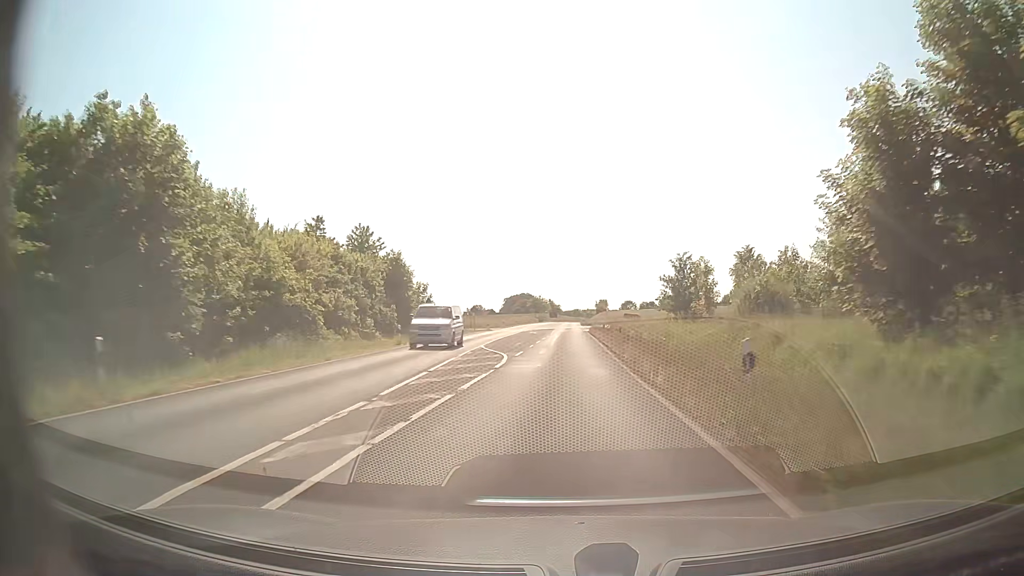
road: secondary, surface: asphalt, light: Day
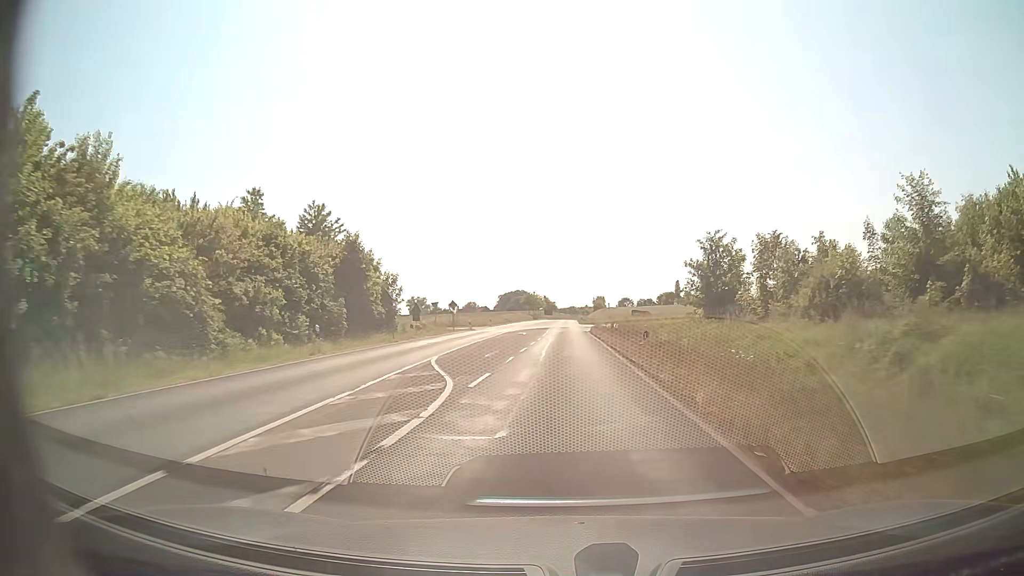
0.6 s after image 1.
(+0.1, +11.6) m; +1°
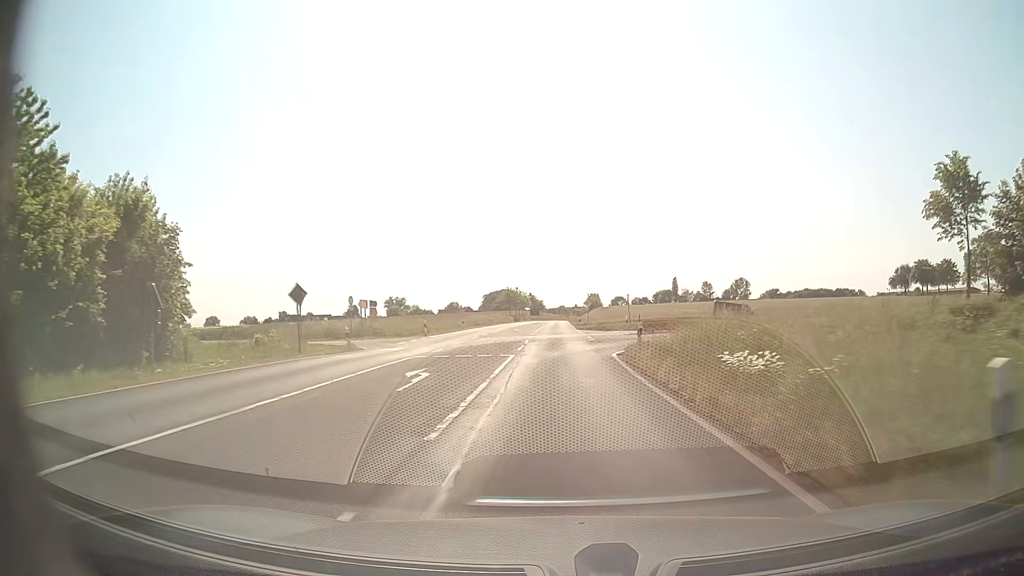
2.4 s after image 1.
(+0.3, +35.0) m; +1°
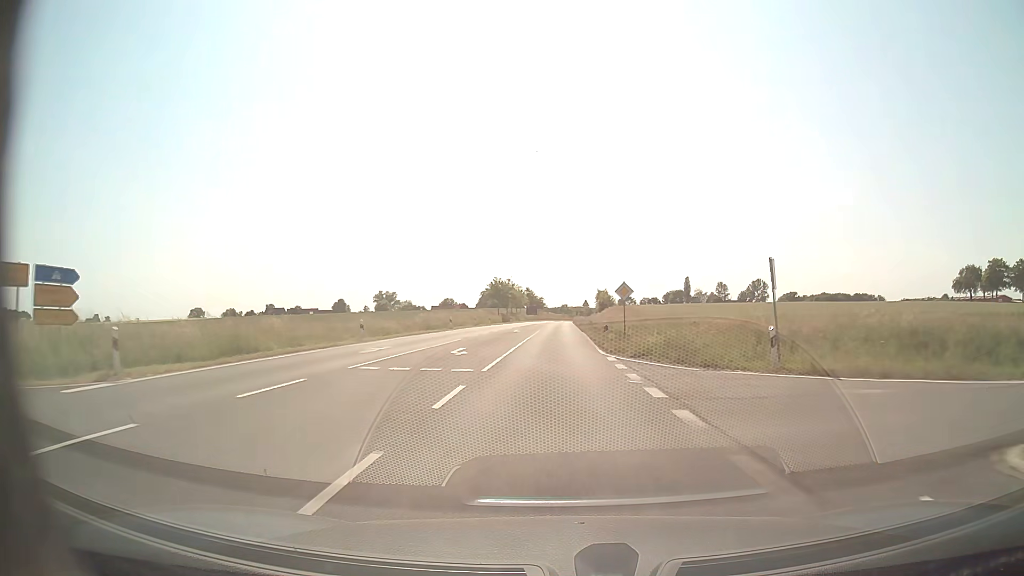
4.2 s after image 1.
(0.0, +34.8) m; 0°
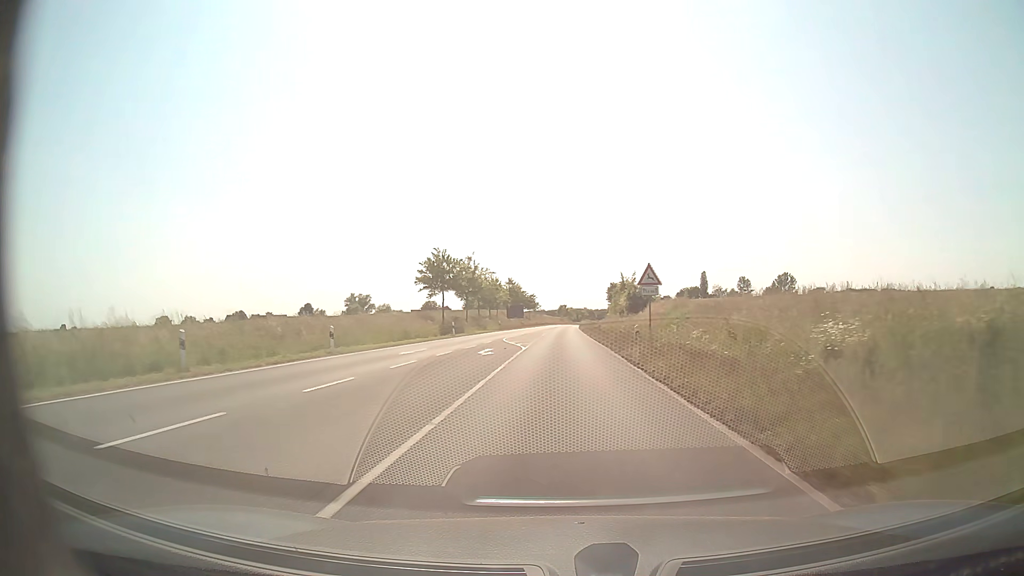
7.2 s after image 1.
(-0.1, +57.2) m; 0°
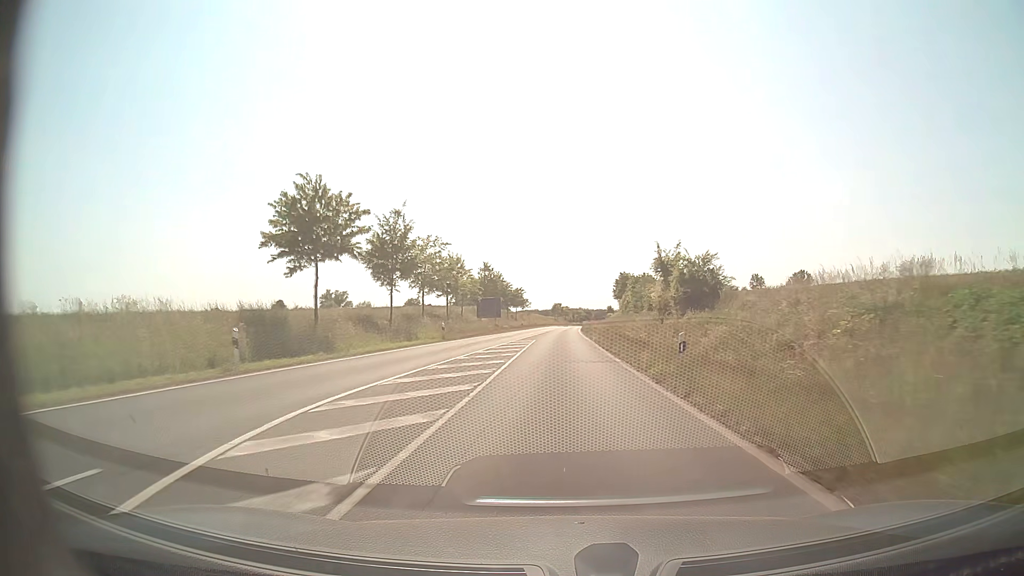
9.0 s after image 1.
(+0.1, +34.0) m; +1°
(0, +10) (0, +20) (0, +30) (0, +40) (0, +50) (+1, +60) (+1, +70) (+1, +80) (+1, +90) (+2, +100) m
